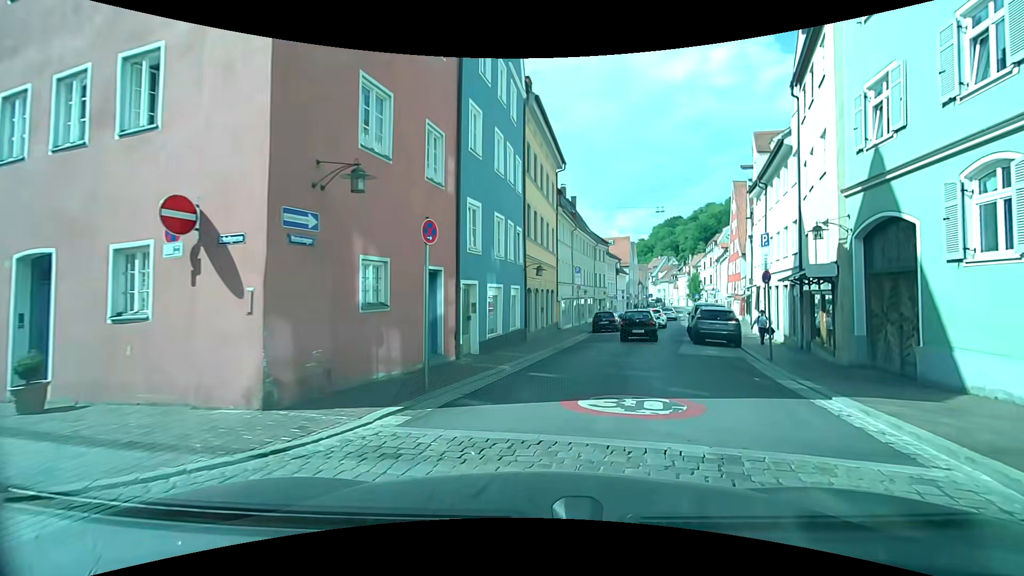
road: residential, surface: sett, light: Day
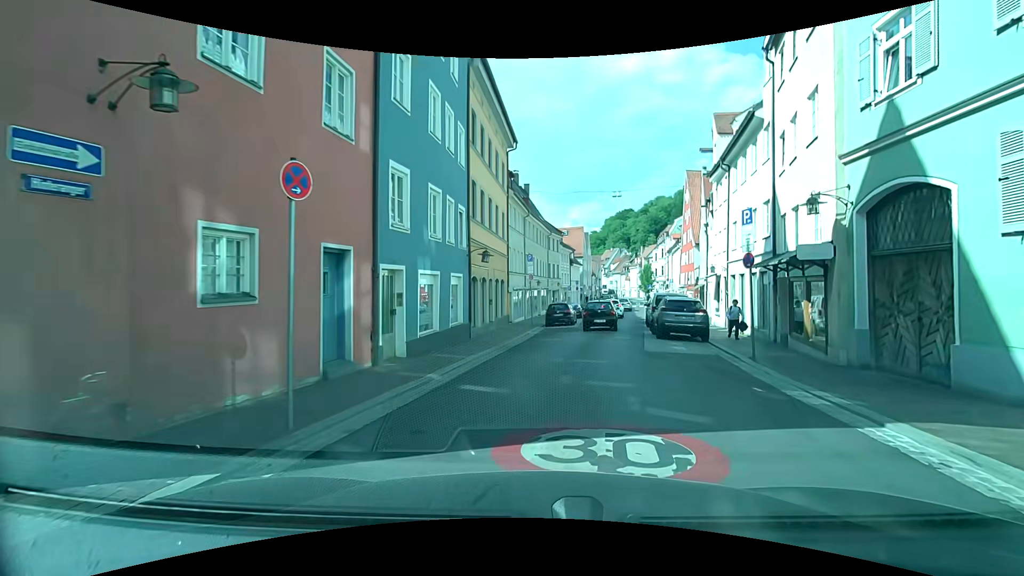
(+0.1, +2.8) m; +6°
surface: asphalt
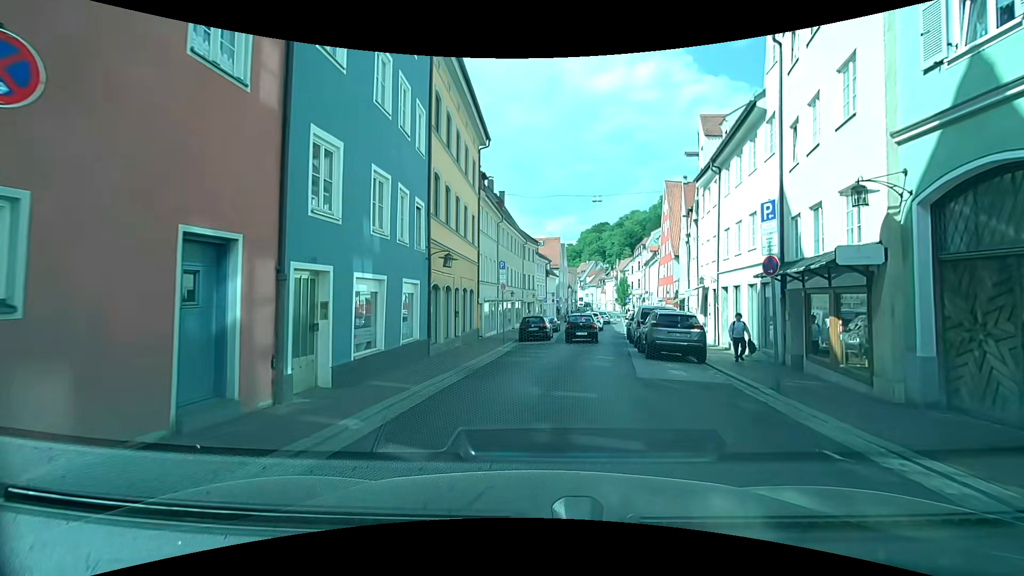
(0.0, +2.8) m; +3°
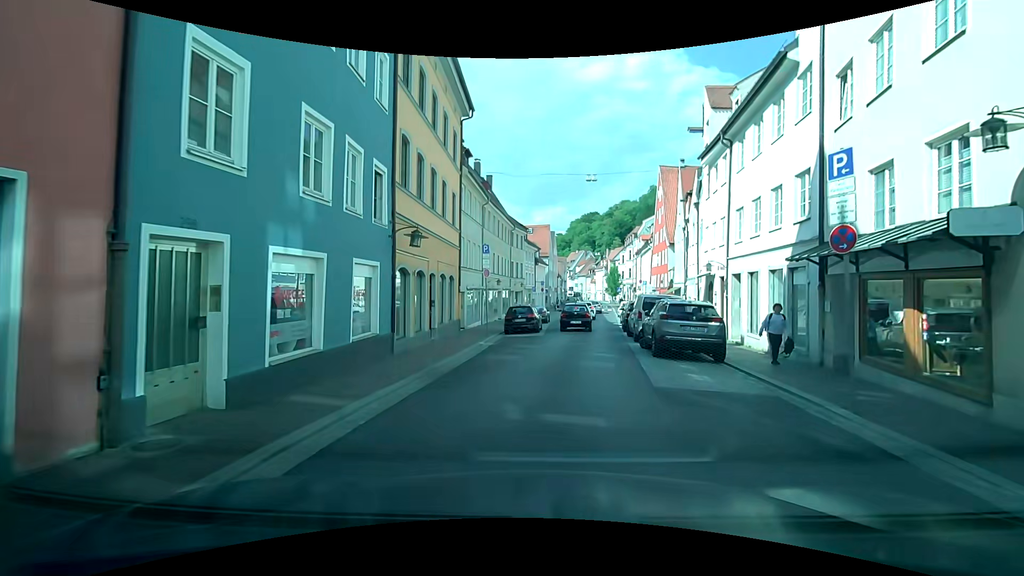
(0.0, +2.8) m; 0°
